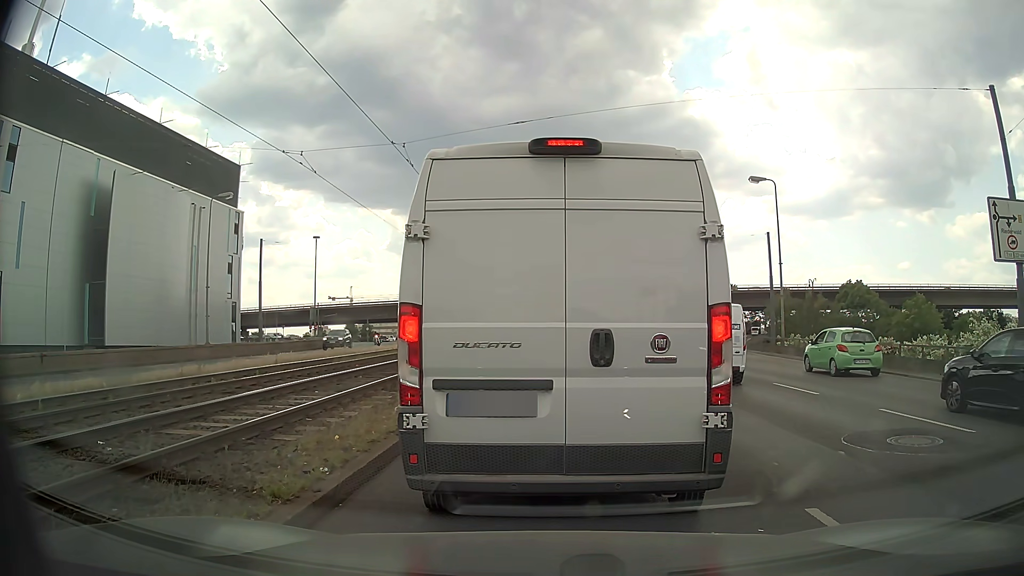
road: primary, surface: asphalt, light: Day
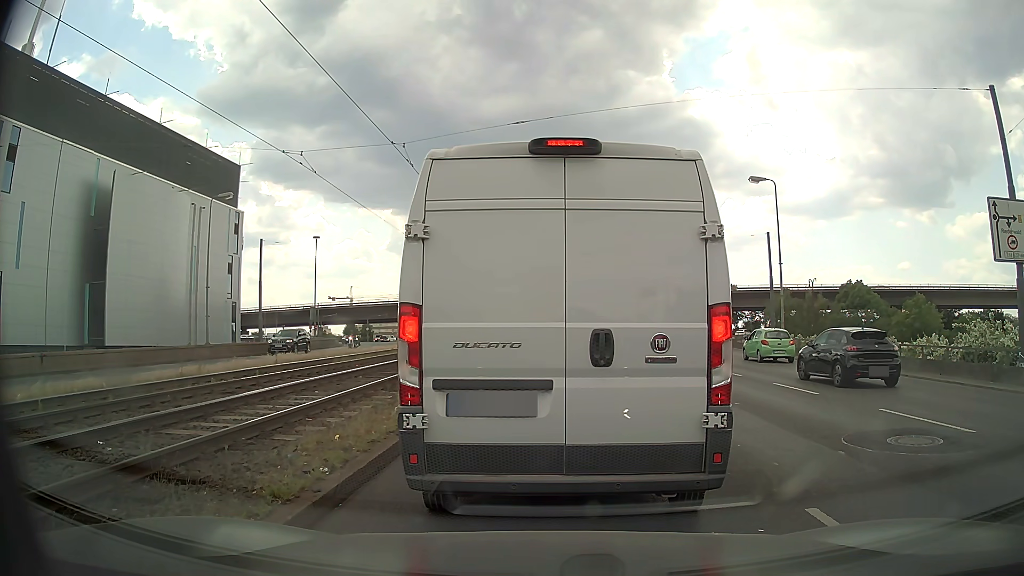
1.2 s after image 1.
(0.0, 0.0) m; 0°
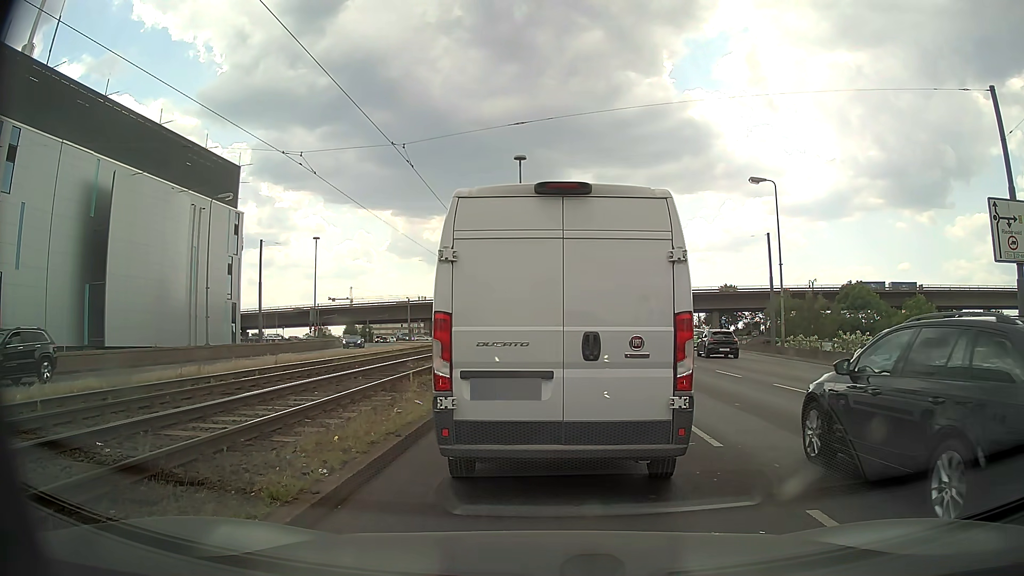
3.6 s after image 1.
(0.0, 0.0) m; 0°
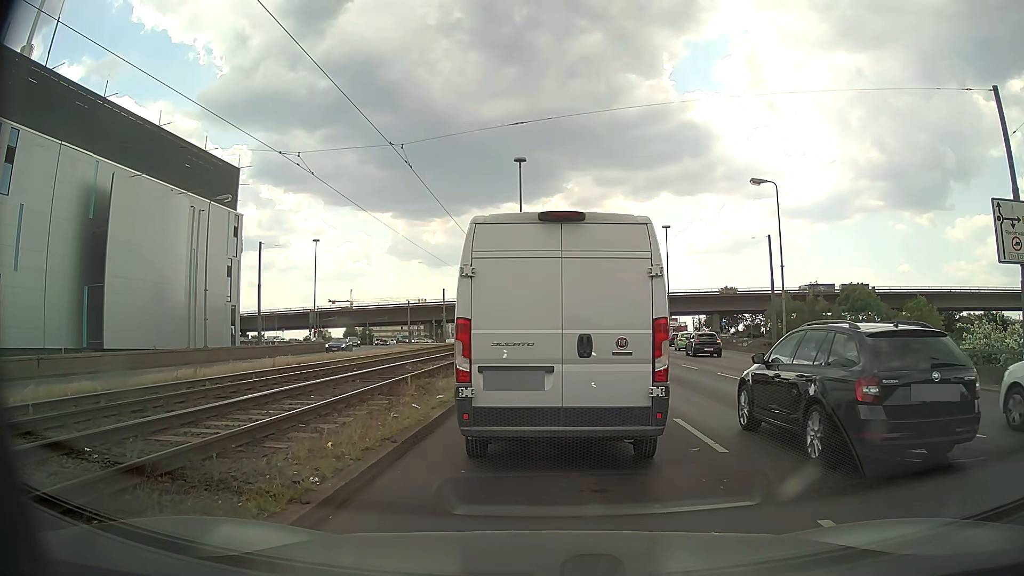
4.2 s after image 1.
(0.0, +0.2) m; 0°
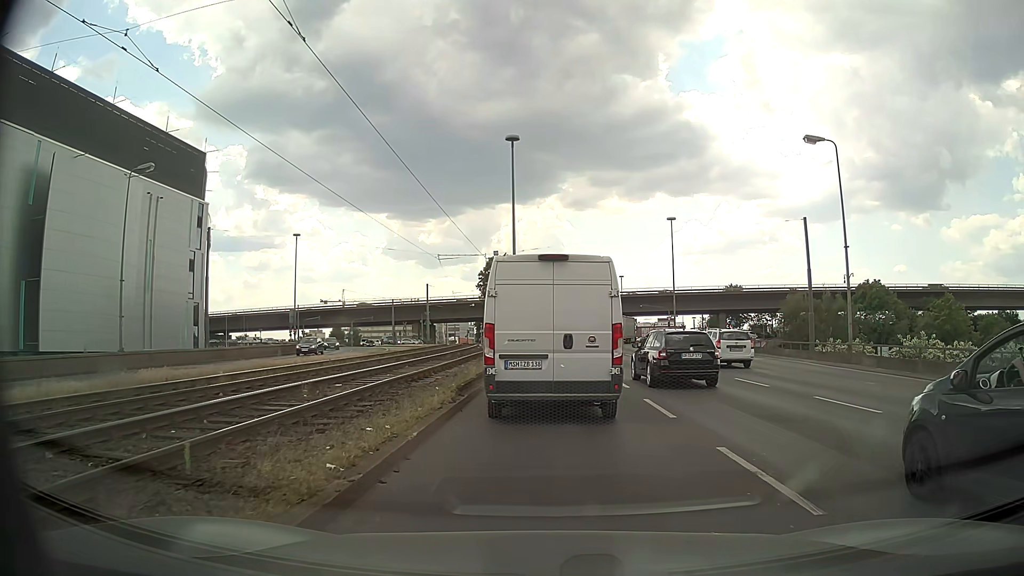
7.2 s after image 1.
(-0.4, +9.4) m; -2°
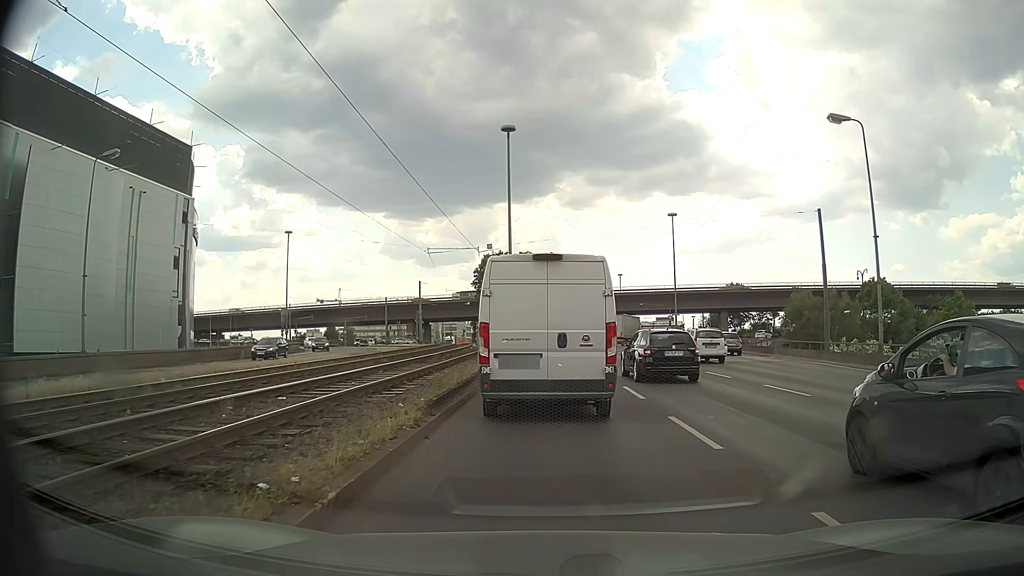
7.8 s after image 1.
(0.0, +3.1) m; 0°
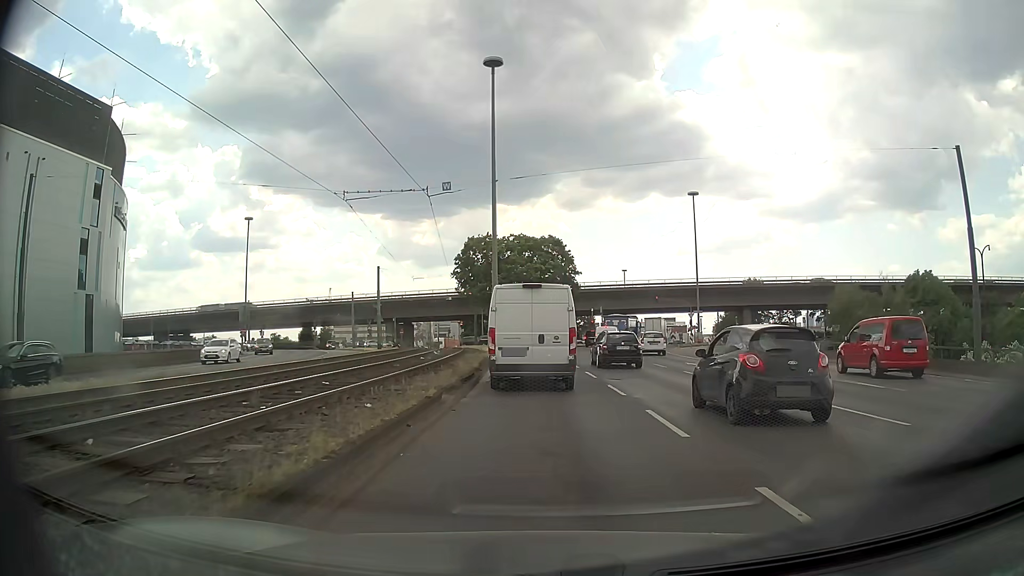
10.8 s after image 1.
(0.0, +17.1) m; 0°
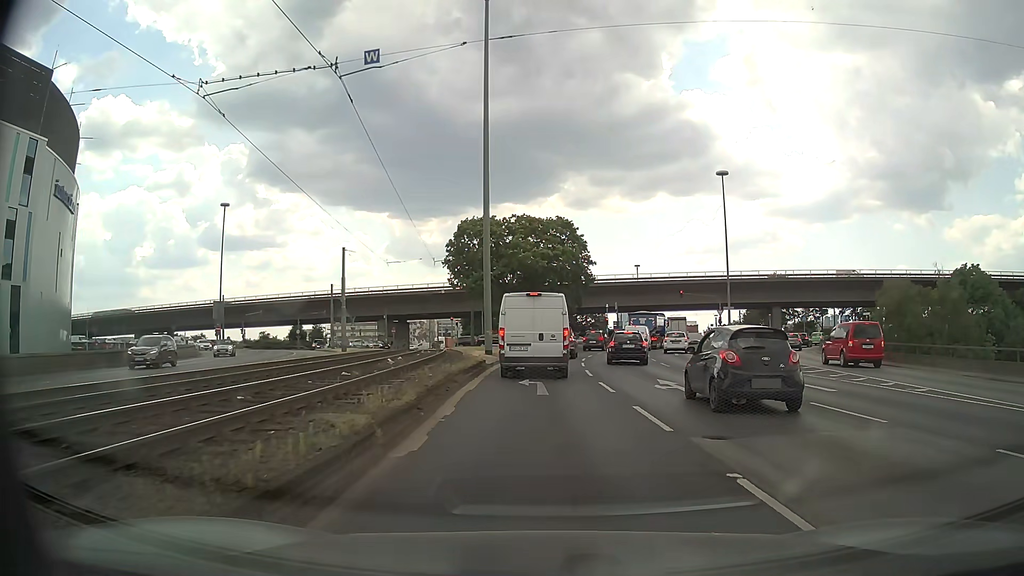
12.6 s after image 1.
(+0.1, +11.7) m; 0°
